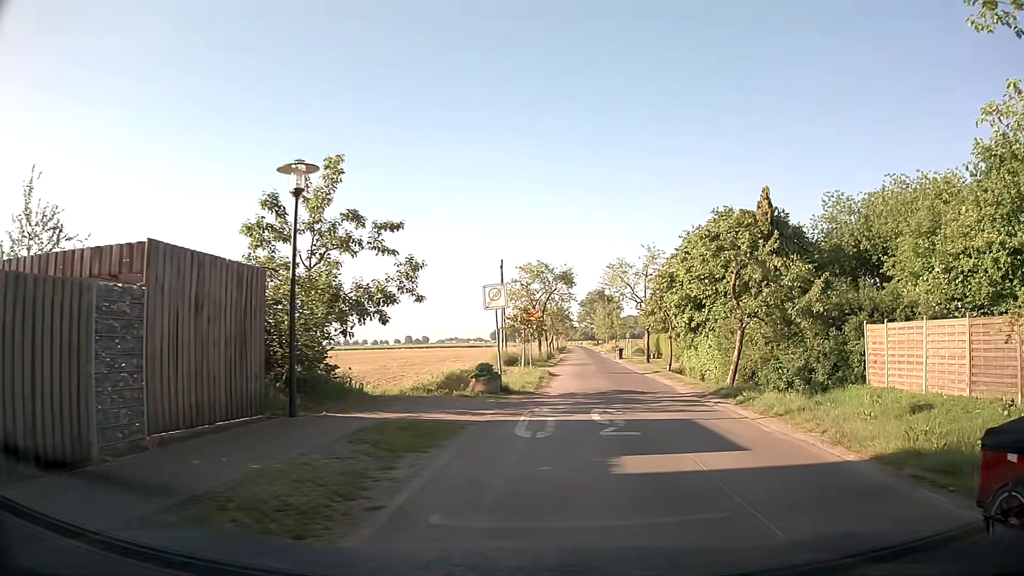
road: residential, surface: asphalt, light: Day
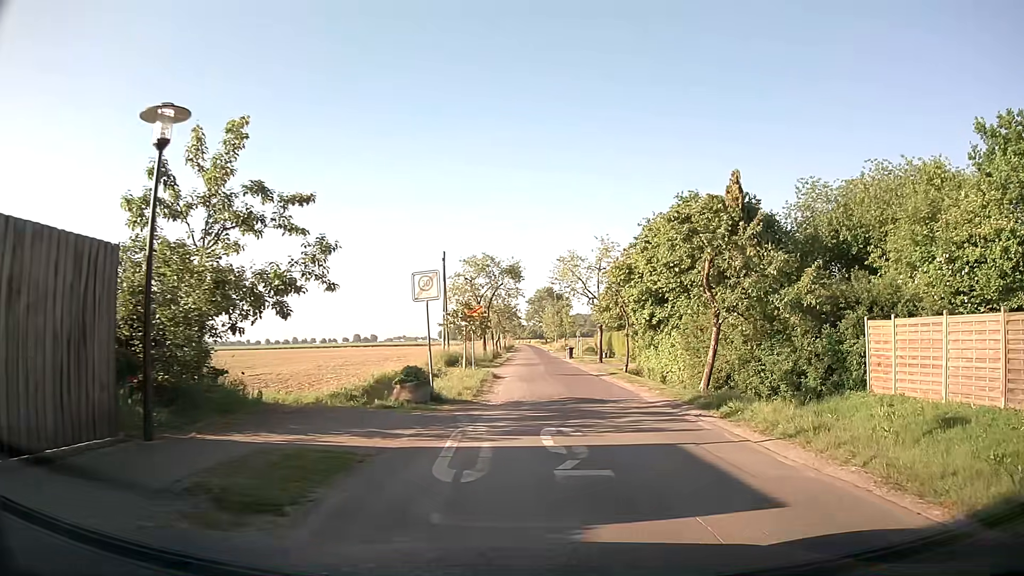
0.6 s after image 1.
(+0.1, +3.1) m; +4°
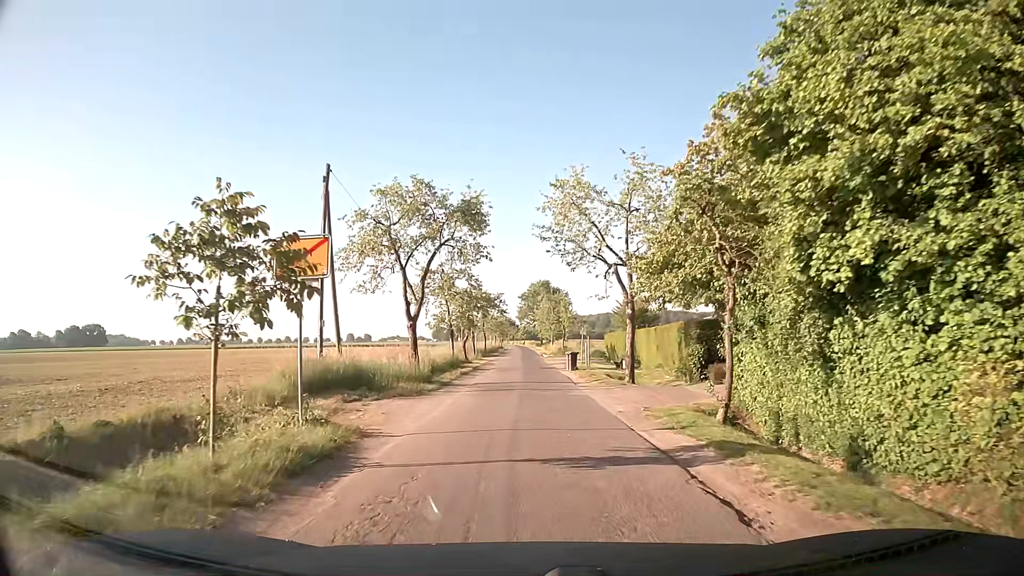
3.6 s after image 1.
(+1.0, +20.7) m; -1°
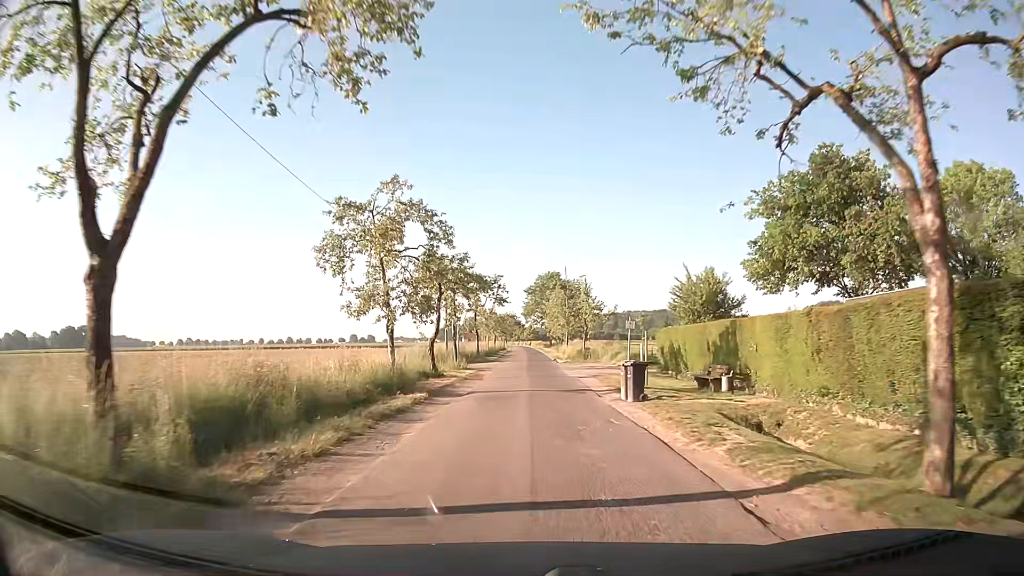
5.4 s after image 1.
(+0.1, +18.3) m; 0°
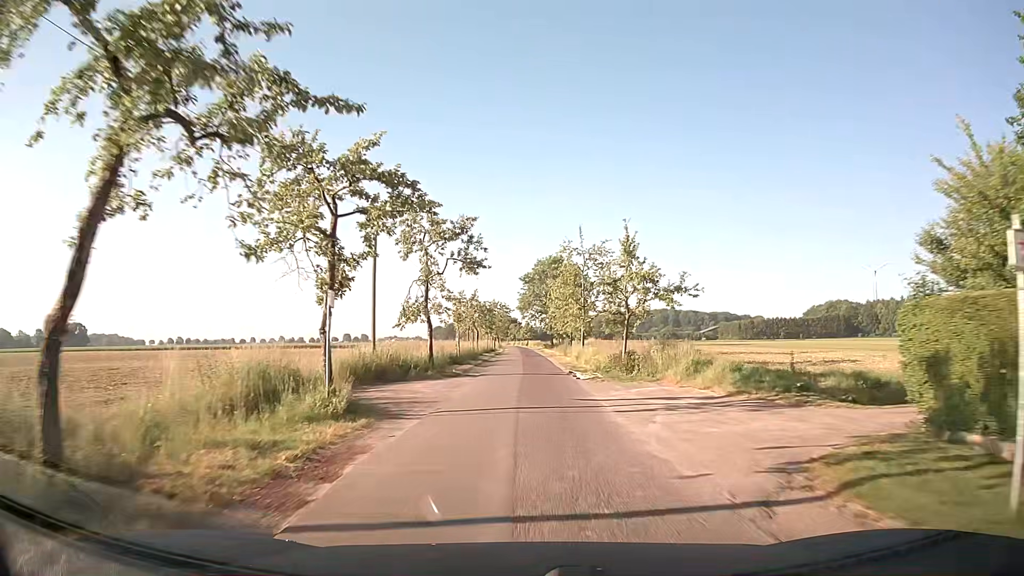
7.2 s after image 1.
(+0.2, +22.4) m; 0°
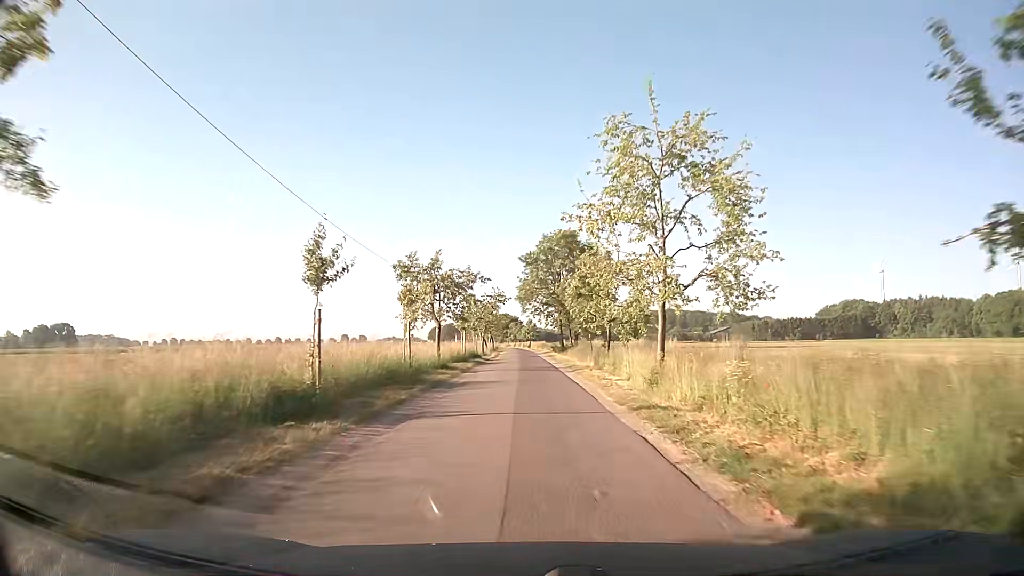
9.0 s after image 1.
(+0.1, +24.7) m; 0°
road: unclassified
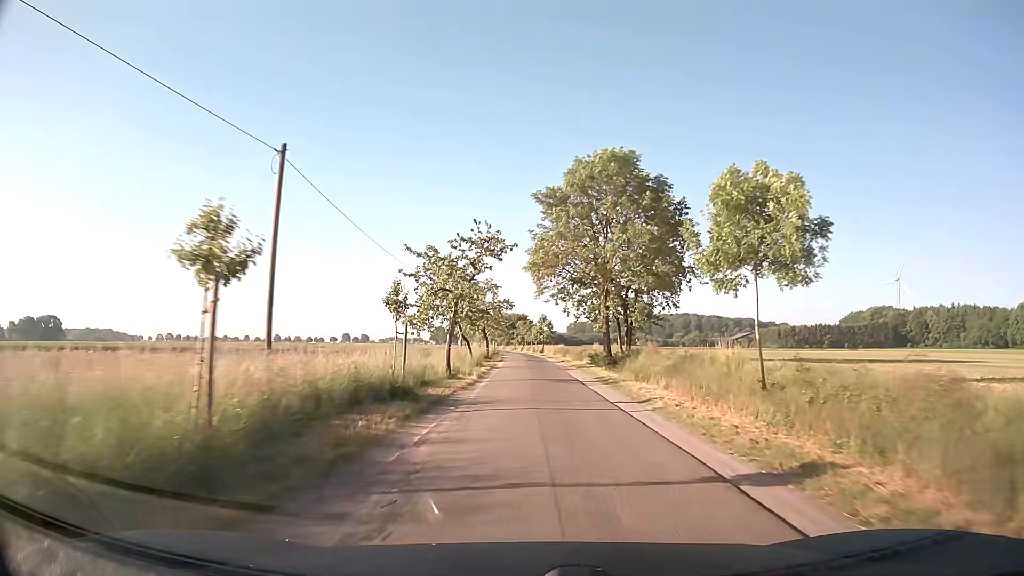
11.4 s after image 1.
(-0.7, +34.1) m; -1°
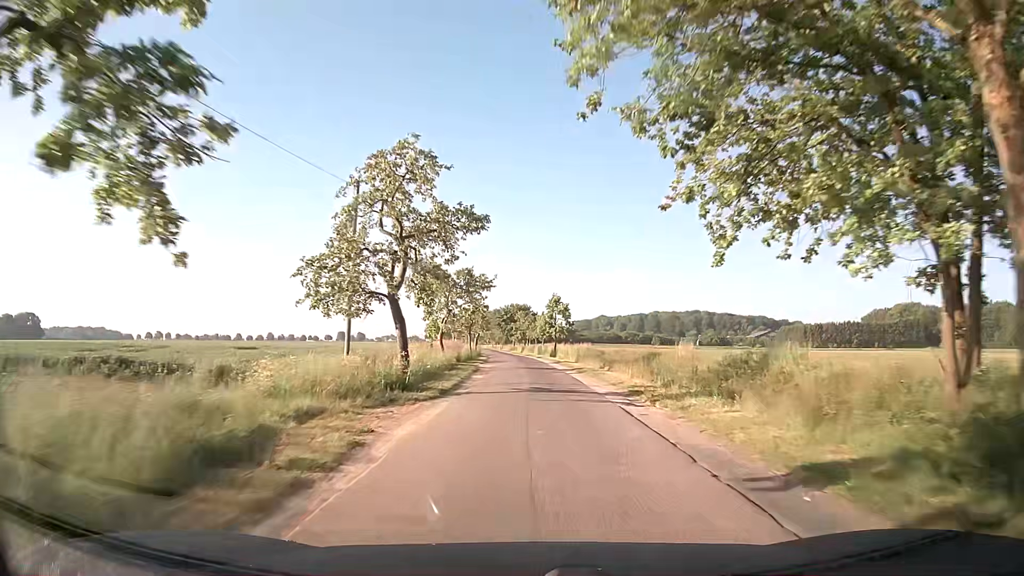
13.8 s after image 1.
(-0.1, +37.5) m; -1°
(0, +10) (0, +20) (0, +30) (0, +40) (-1, +50) (-1, +60) (-1, +70) (-2, +80) (-3, +90) (-4, +100) m
